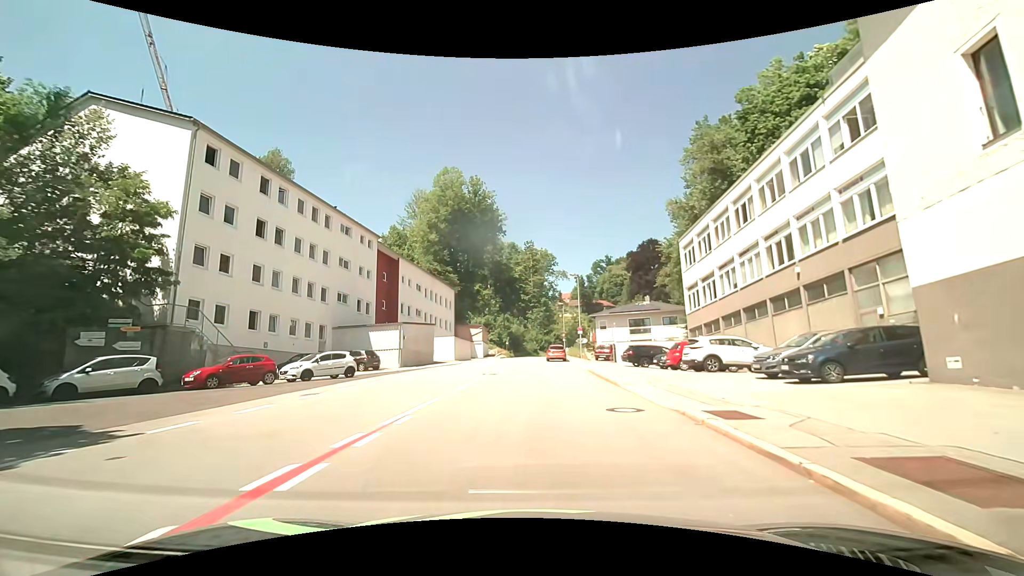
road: tertiary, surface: asphalt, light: Day
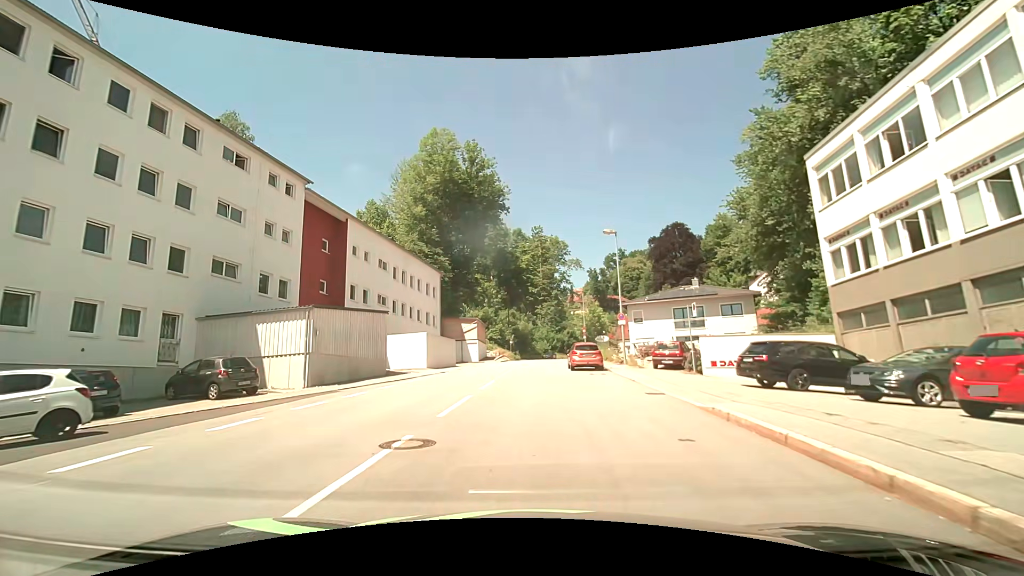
(-0.1, +17.7) m; -1°
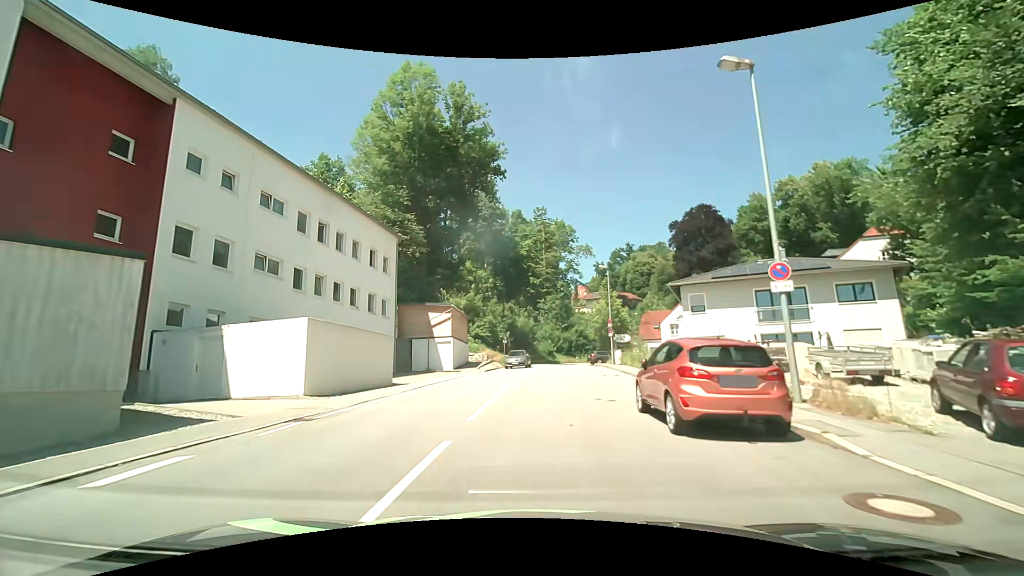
(-0.1, +18.6) m; 0°
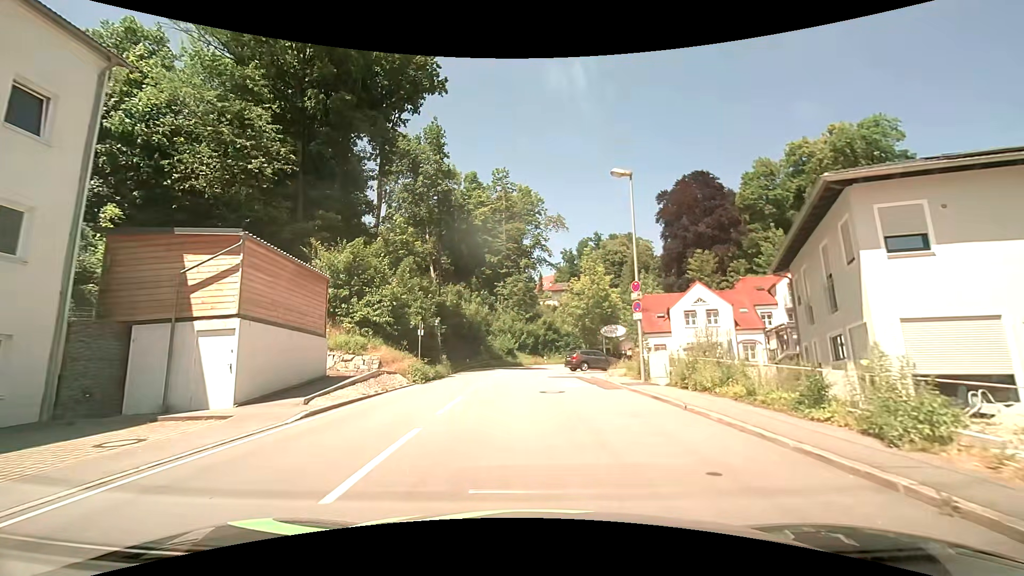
(+0.9, +22.6) m; +4°
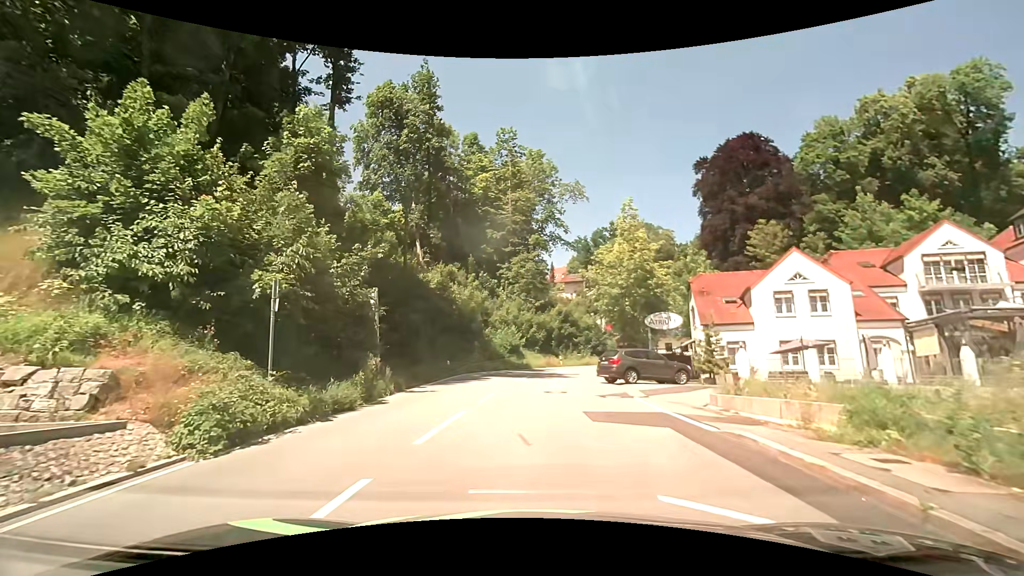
(-0.1, +15.1) m; -2°
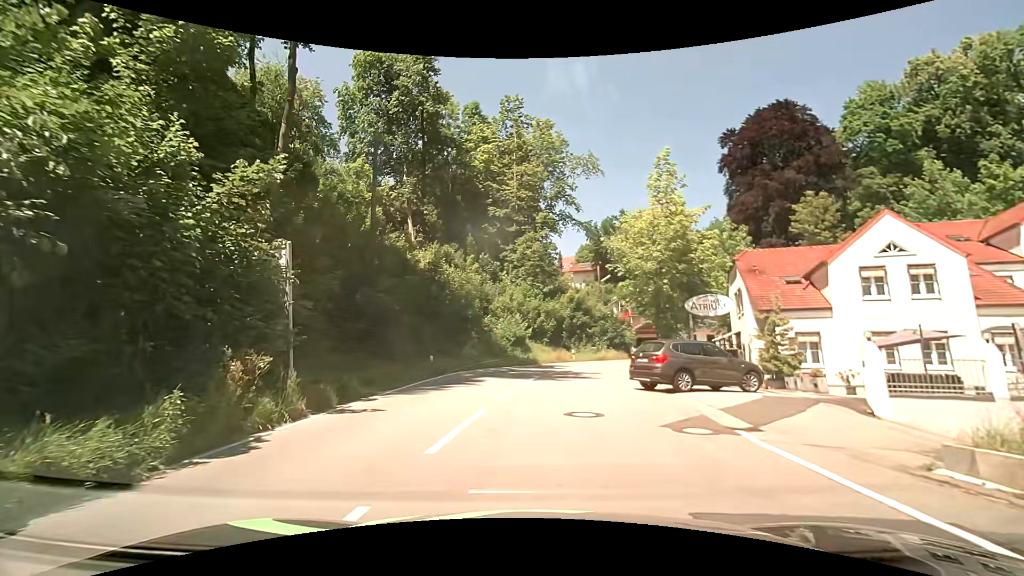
(0.0, +7.1) m; -1°
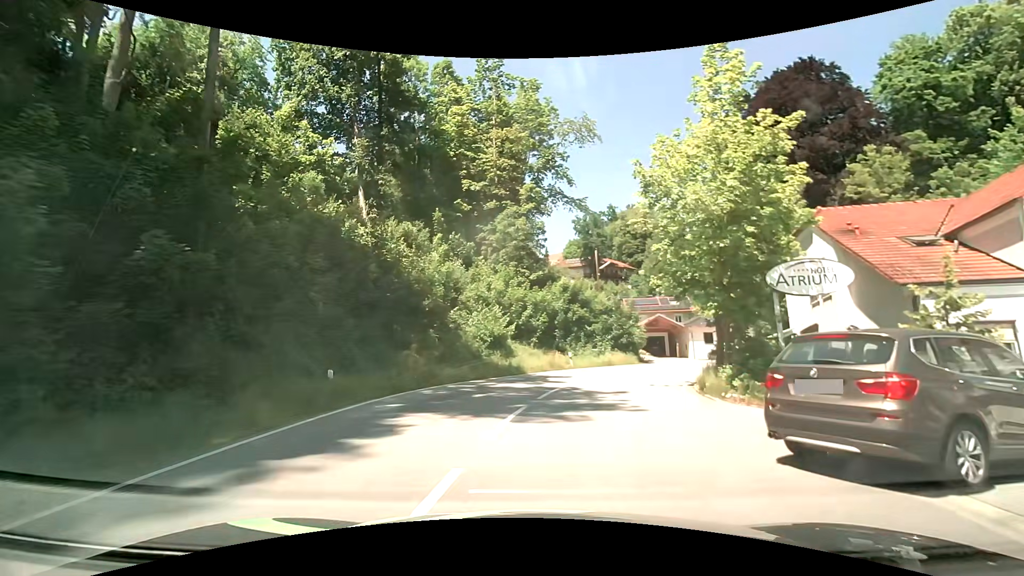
(+0.2, +10.4) m; +3°
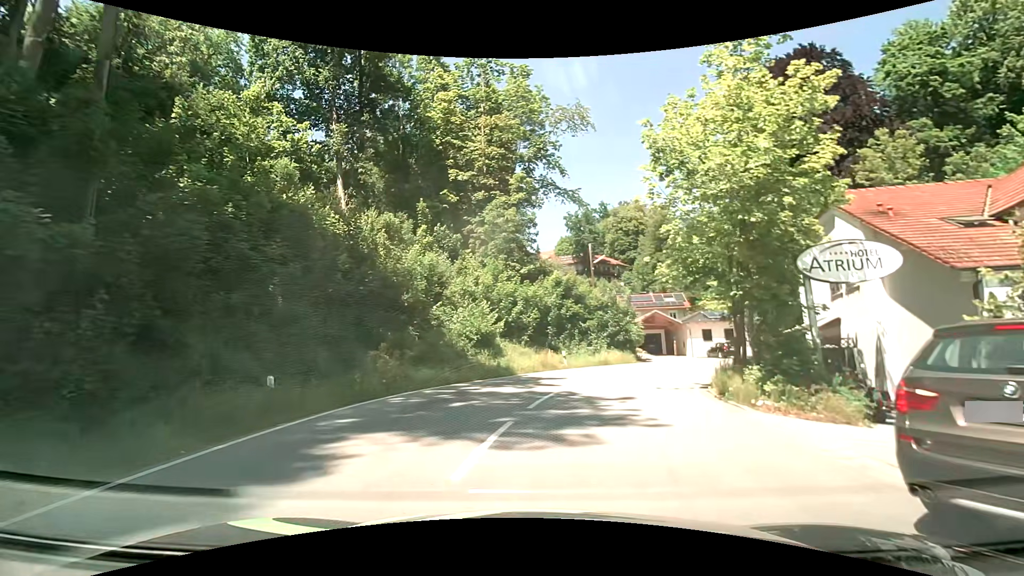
(0.0, +2.5) m; 0°
(+1, +10) (+3, +20) (+8, +28) (+15, +36) (+24, +39) (+34, +39) (+43, +35) (+50, +28) (+54, +19) (+54, +9) m
